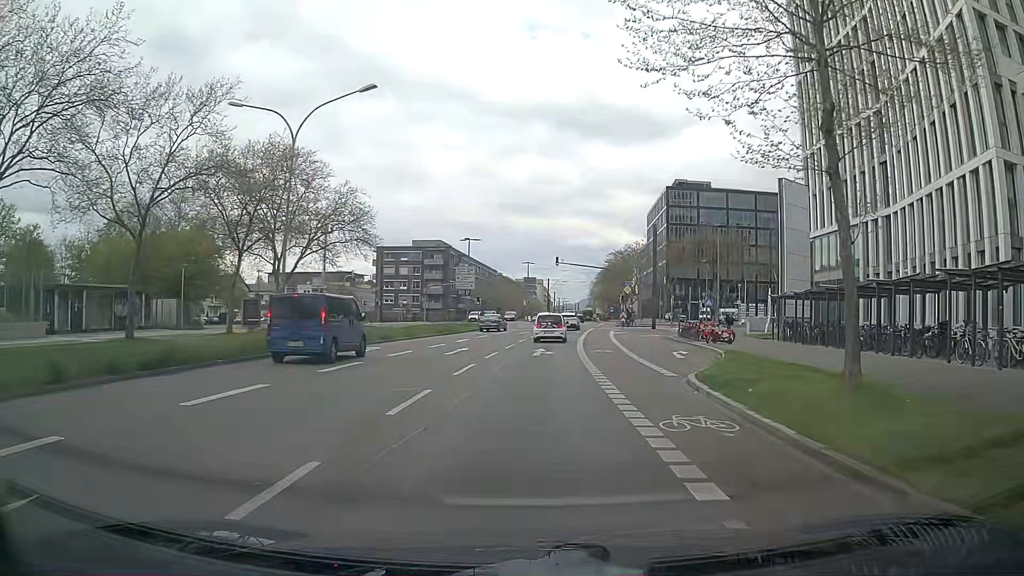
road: secondary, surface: asphalt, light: Day
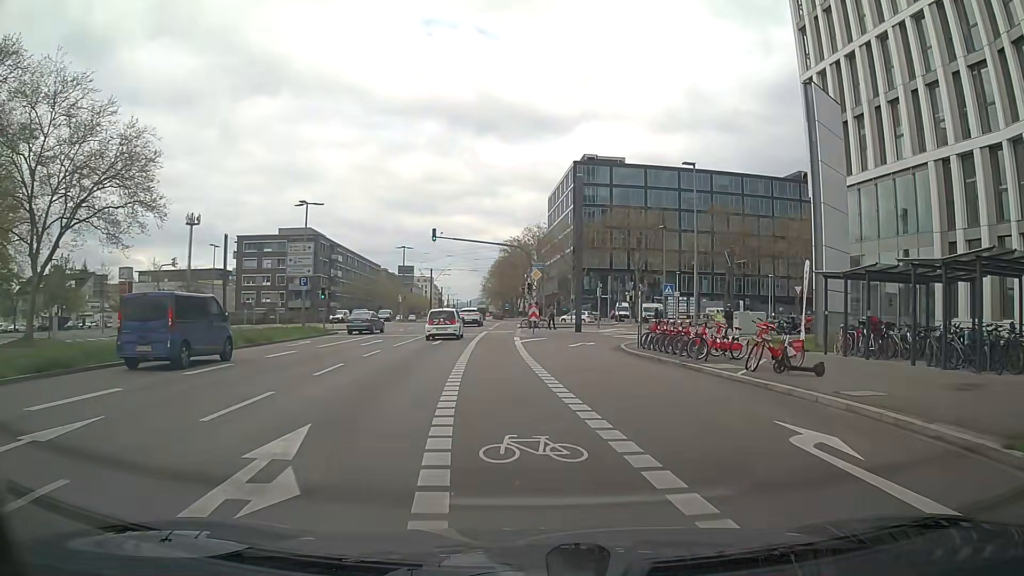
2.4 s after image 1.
(+1.4, +20.2) m; +8°
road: secondary_link
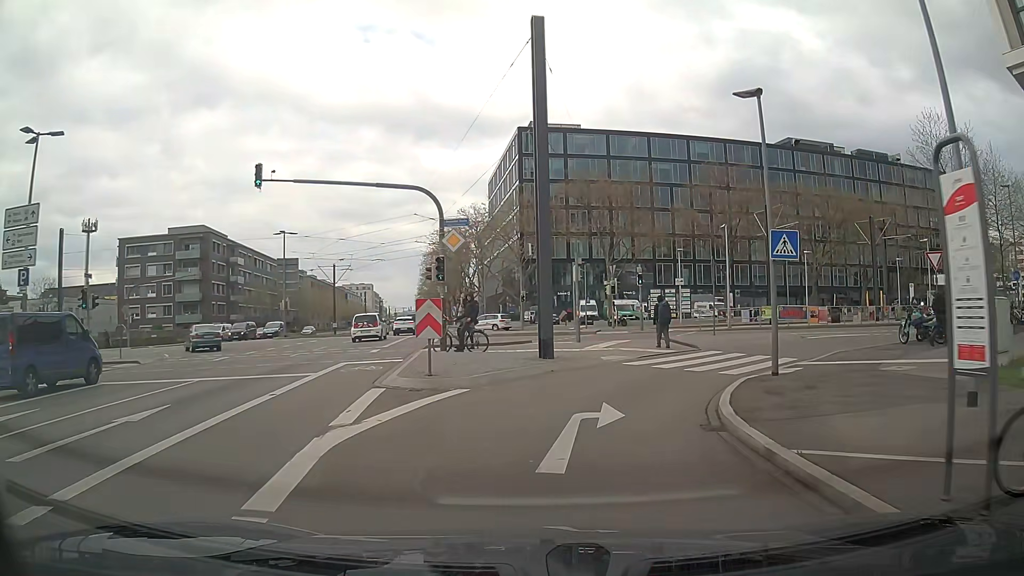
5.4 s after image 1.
(+1.3, +22.6) m; +6°
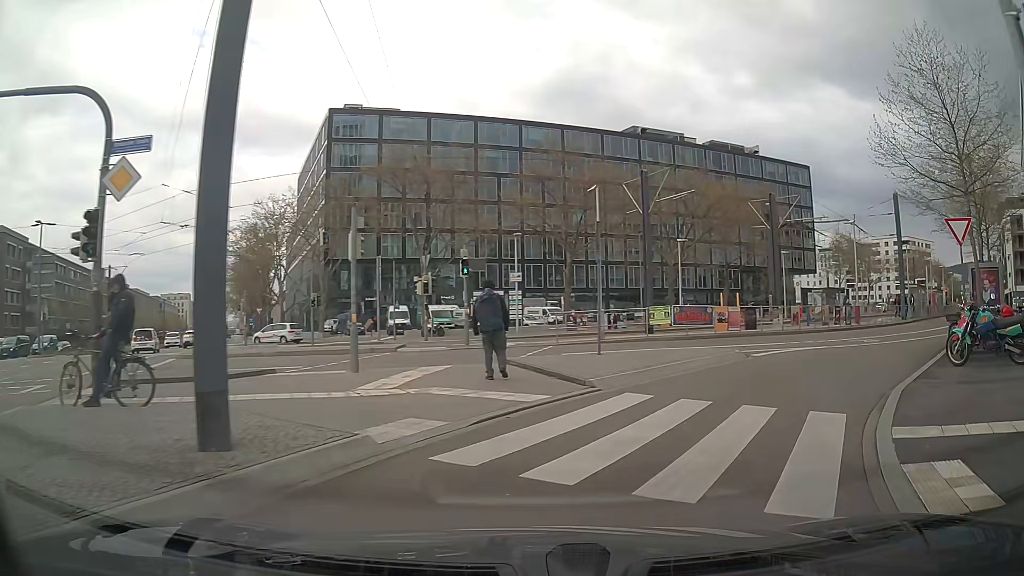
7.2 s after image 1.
(+1.0, +11.4) m; +15°
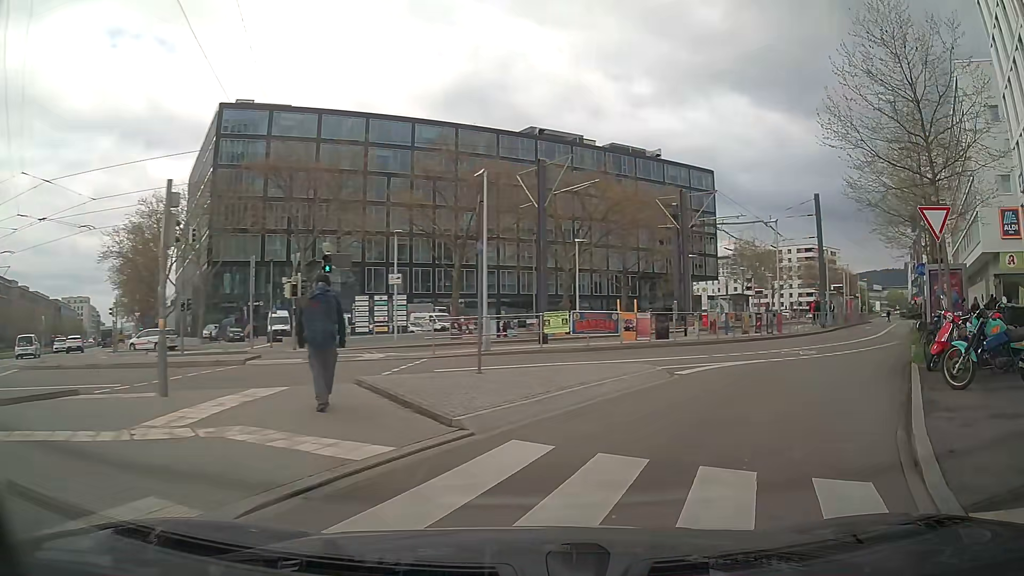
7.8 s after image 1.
(+0.1, +3.5) m; +8°
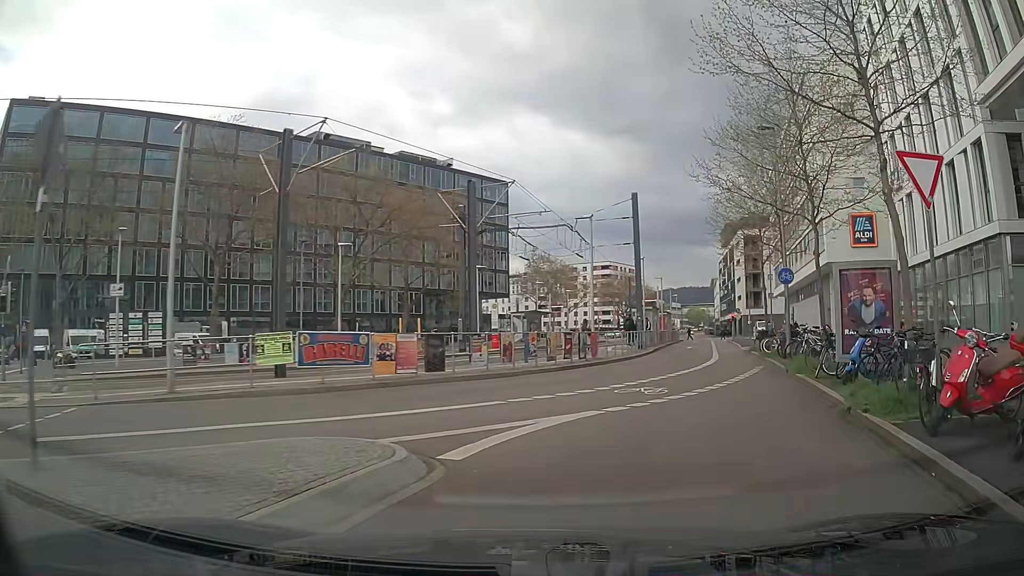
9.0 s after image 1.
(+1.1, +6.7) m; +18°
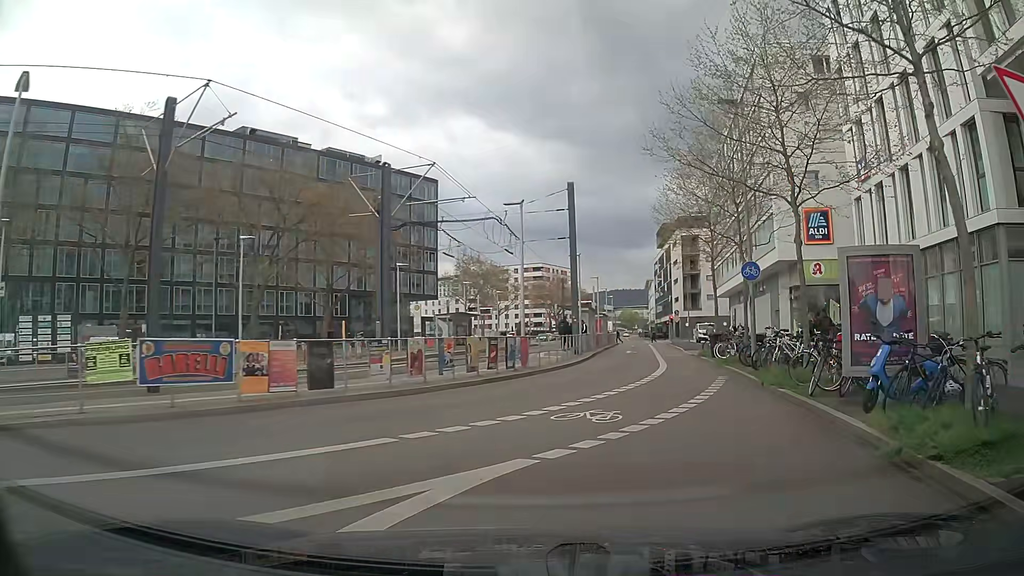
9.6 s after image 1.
(+0.2, +3.5) m; +4°
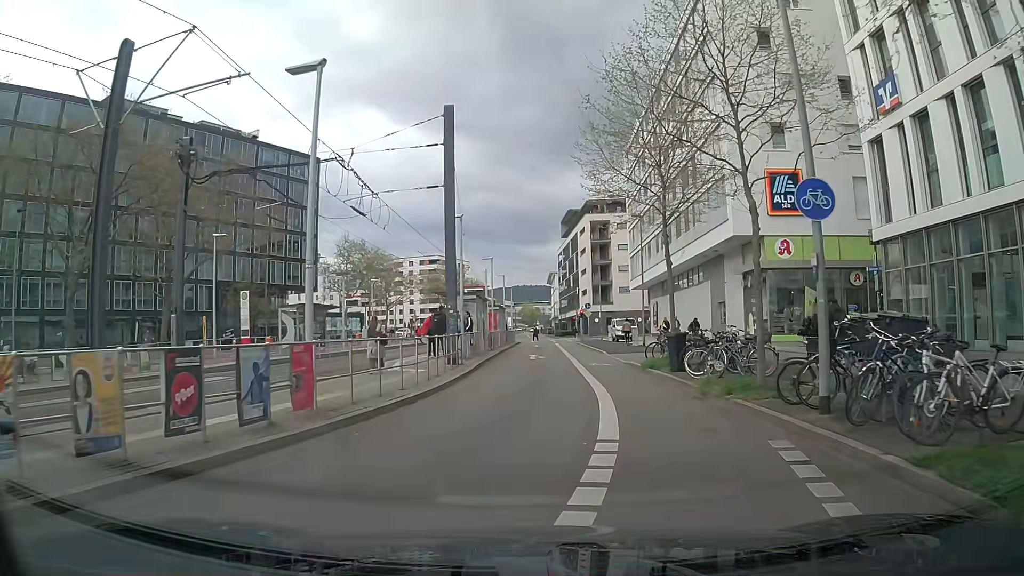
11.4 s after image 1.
(+1.5, +11.5) m; +7°
